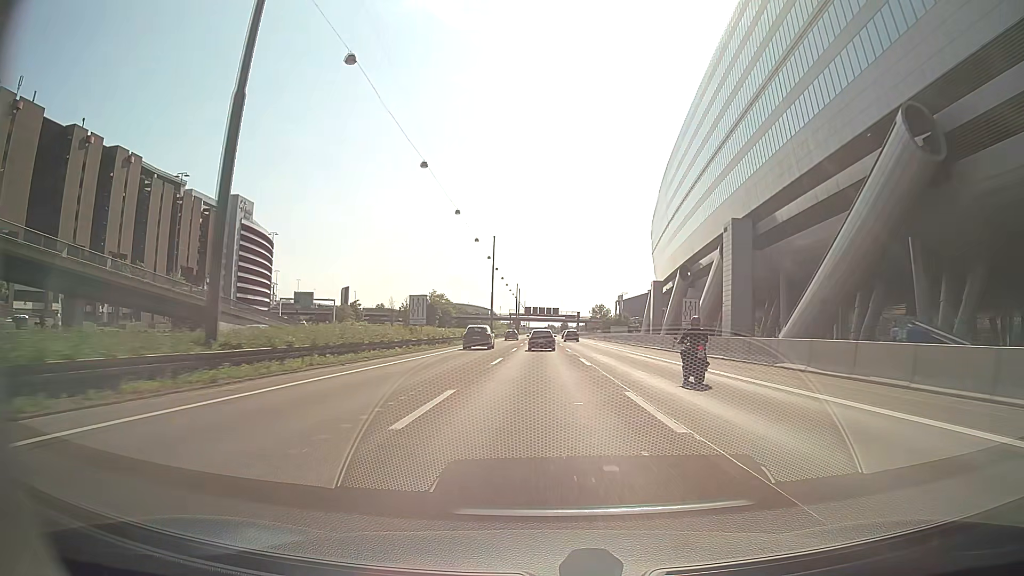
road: motorway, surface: asphalt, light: Day
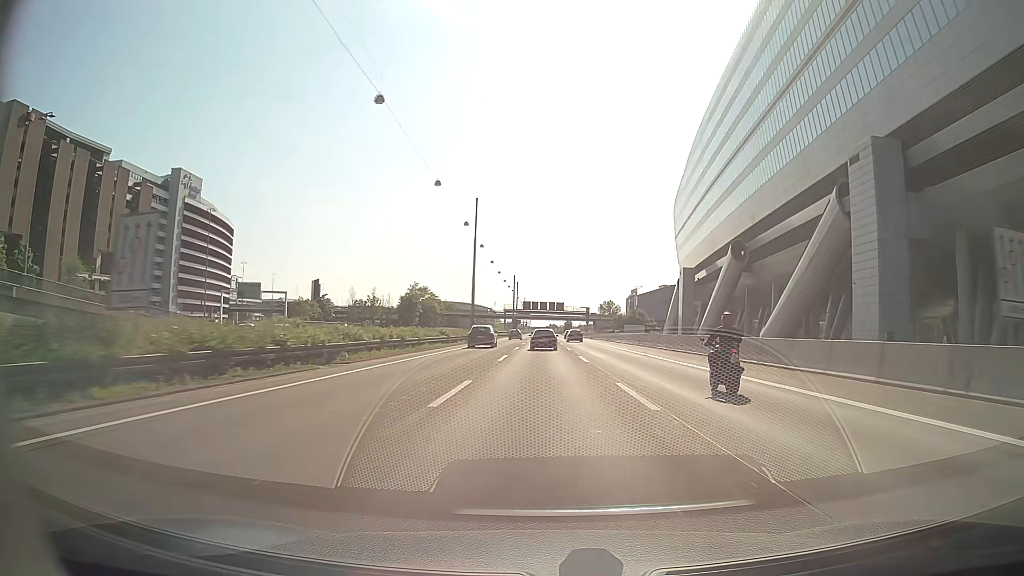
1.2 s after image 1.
(0.0, +33.5) m; 0°
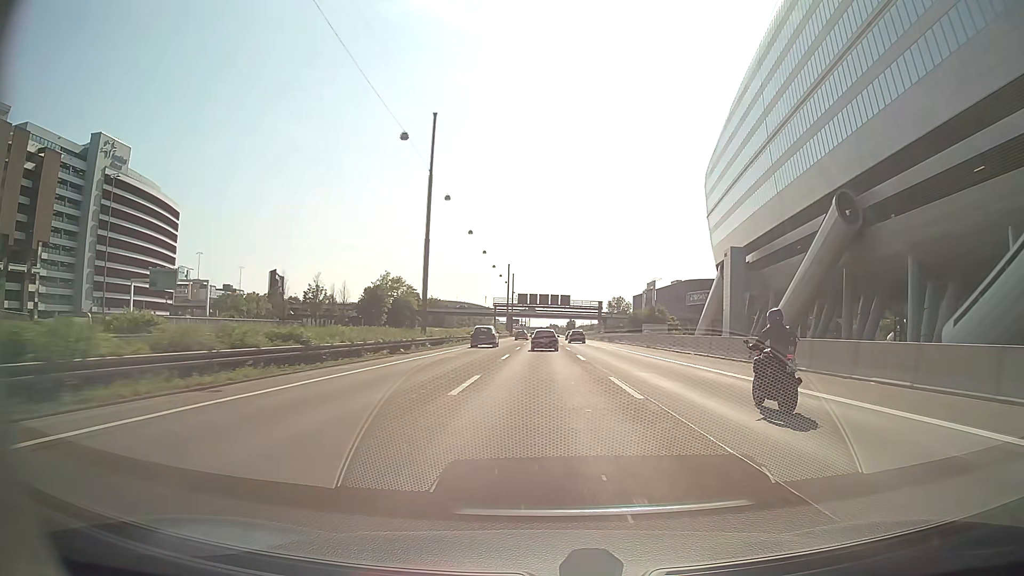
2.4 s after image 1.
(0.0, +33.7) m; 0°
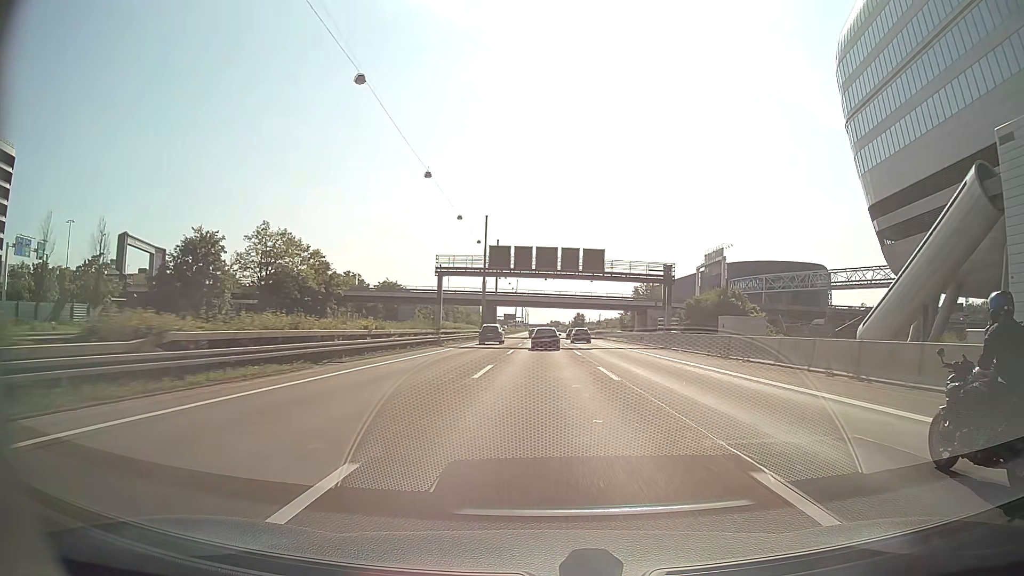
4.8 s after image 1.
(0.0, +67.3) m; 0°
(0, +10) (0, +20) (0, +30) (0, +40) (0, +50) (0, +60) (0, +70) (0, +80) (0, +90) (0, +100) m
